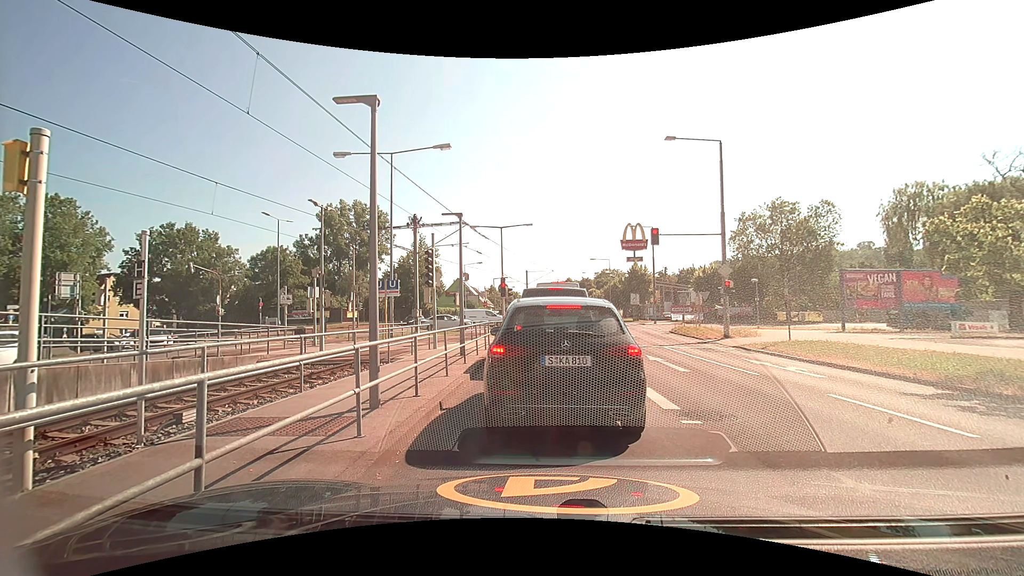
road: secondary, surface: asphalt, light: Day
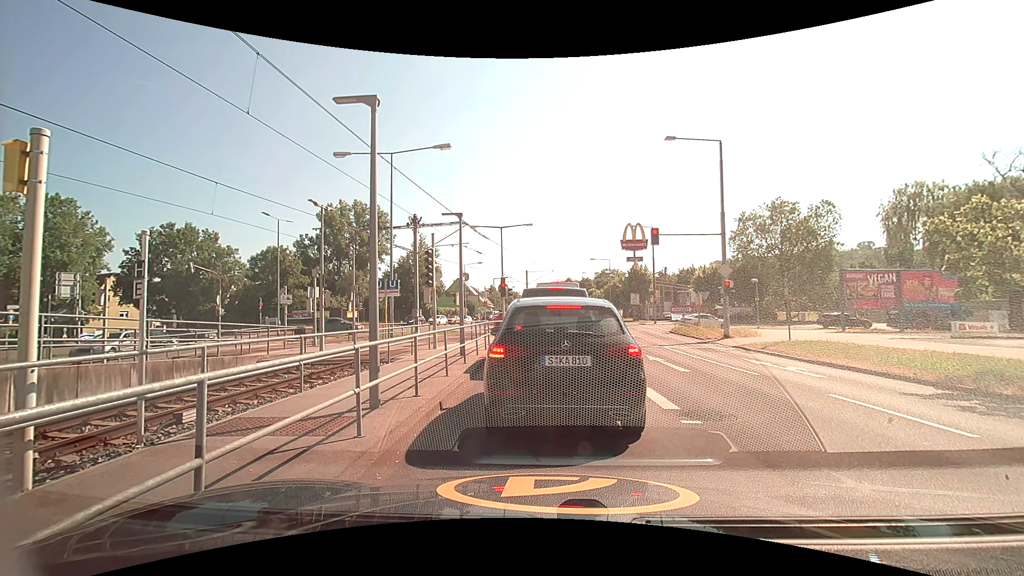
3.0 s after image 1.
(0.0, 0.0) m; 0°
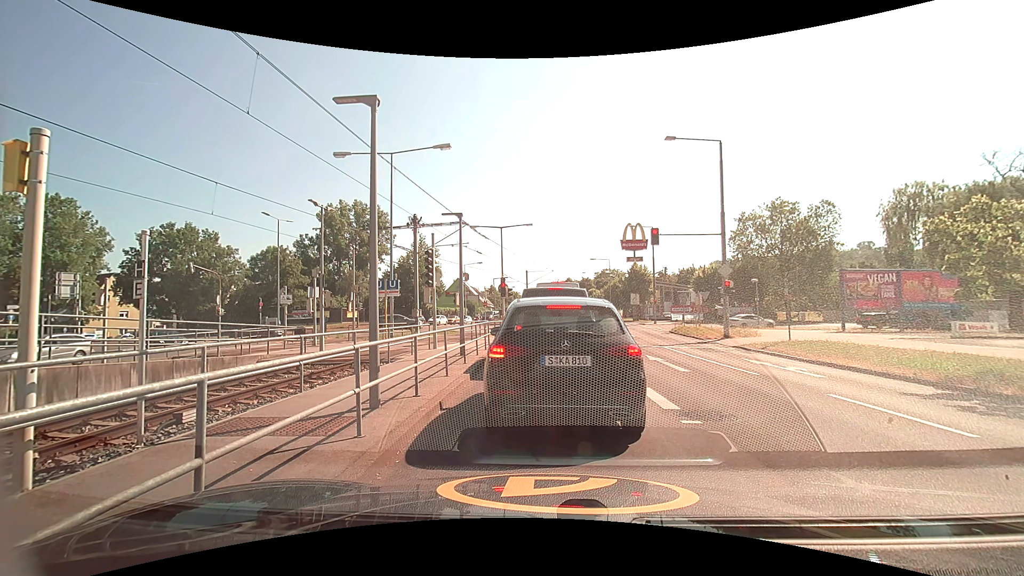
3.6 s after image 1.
(0.0, 0.0) m; 0°
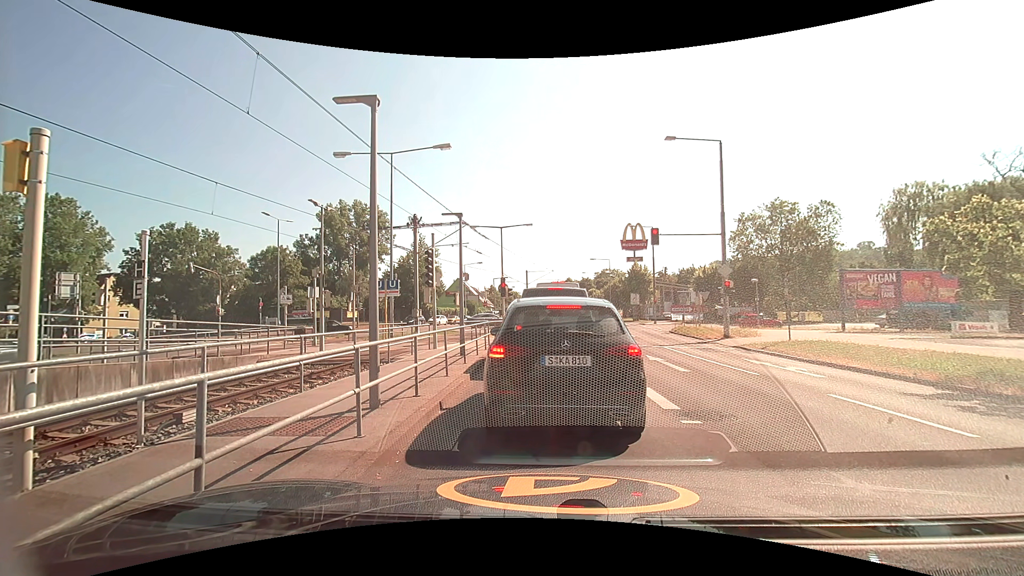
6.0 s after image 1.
(0.0, 0.0) m; 0°
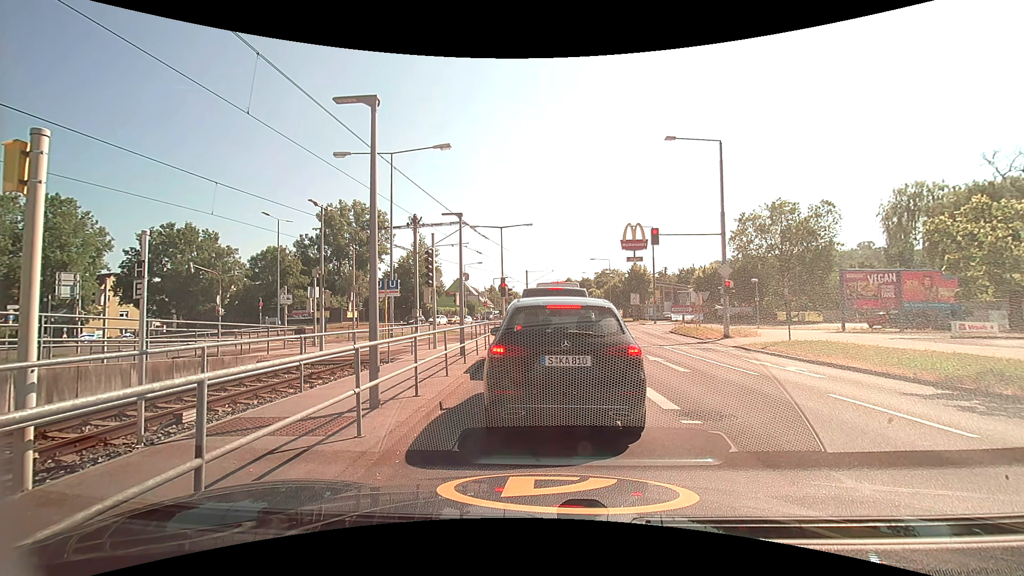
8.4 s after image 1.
(0.0, 0.0) m; 0°
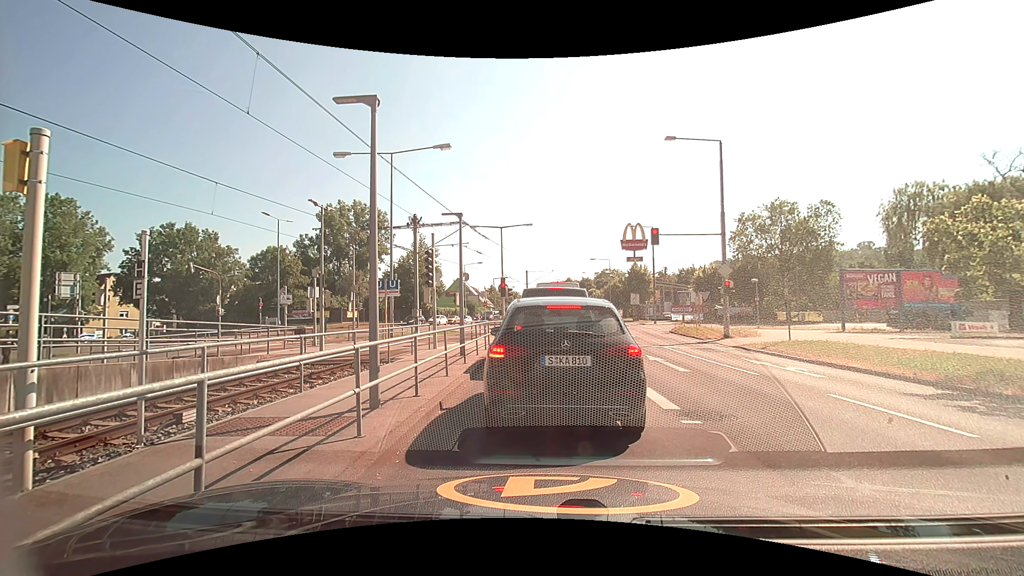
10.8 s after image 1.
(0.0, 0.0) m; 0°
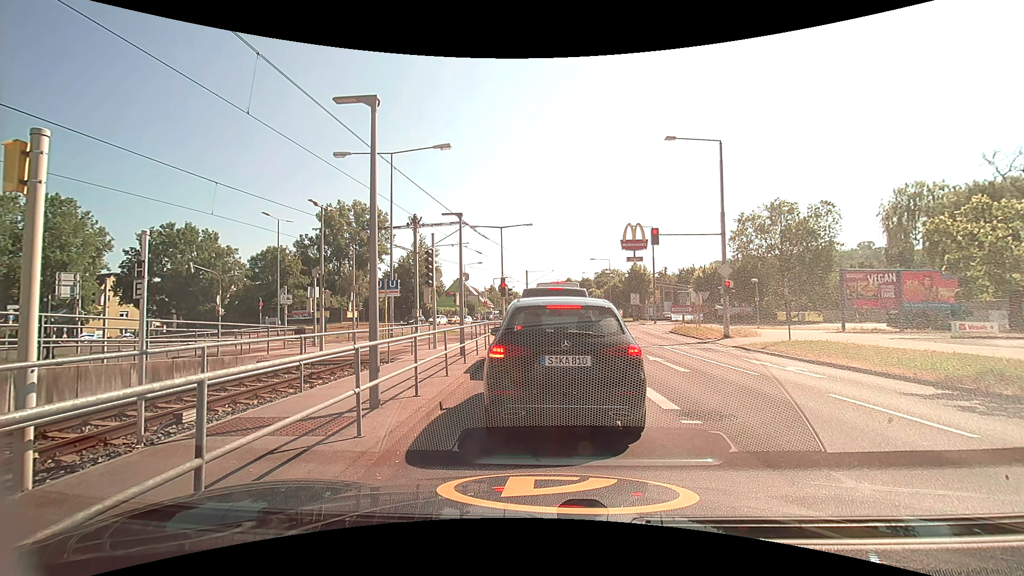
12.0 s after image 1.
(0.0, 0.0) m; 0°
(0, +10) (0, +20) (+1, +30) (-1, +40) (-8, +47) (-17, +52) (-26, +53) (-36, +53) (-46, +56) (-53, +62) m
